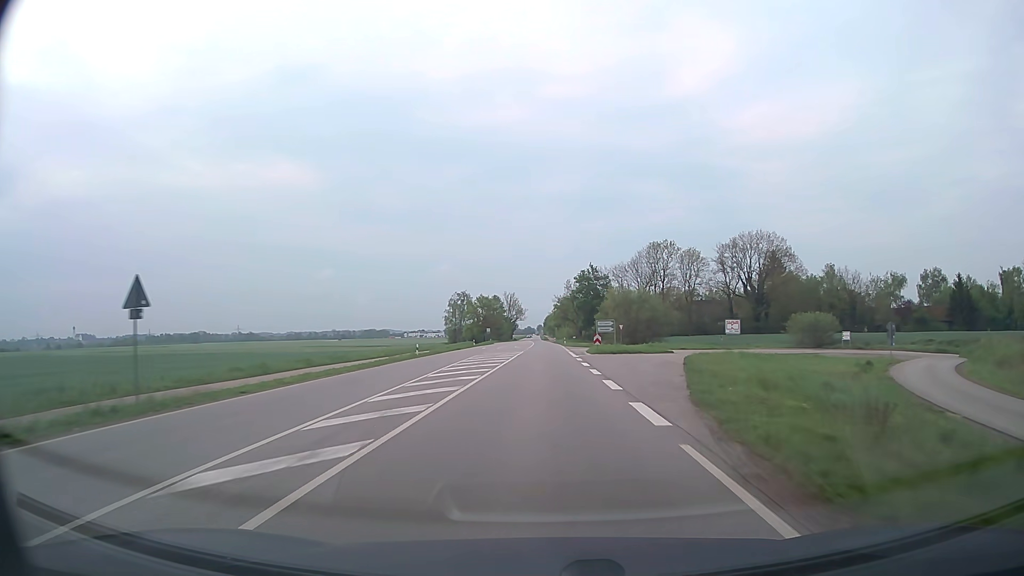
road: secondary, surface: asphalt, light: Day
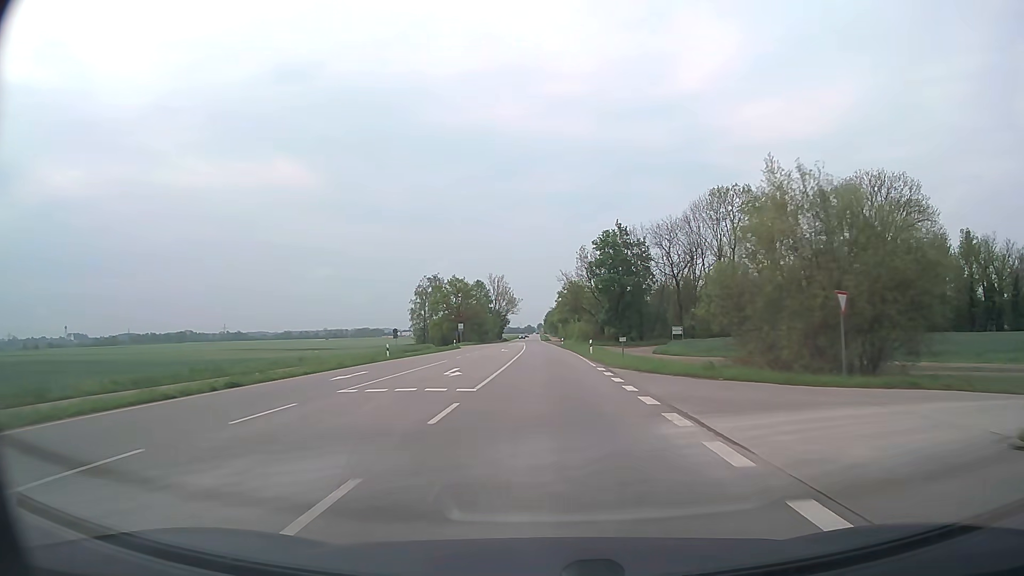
(0.0, +54.8) m; 0°
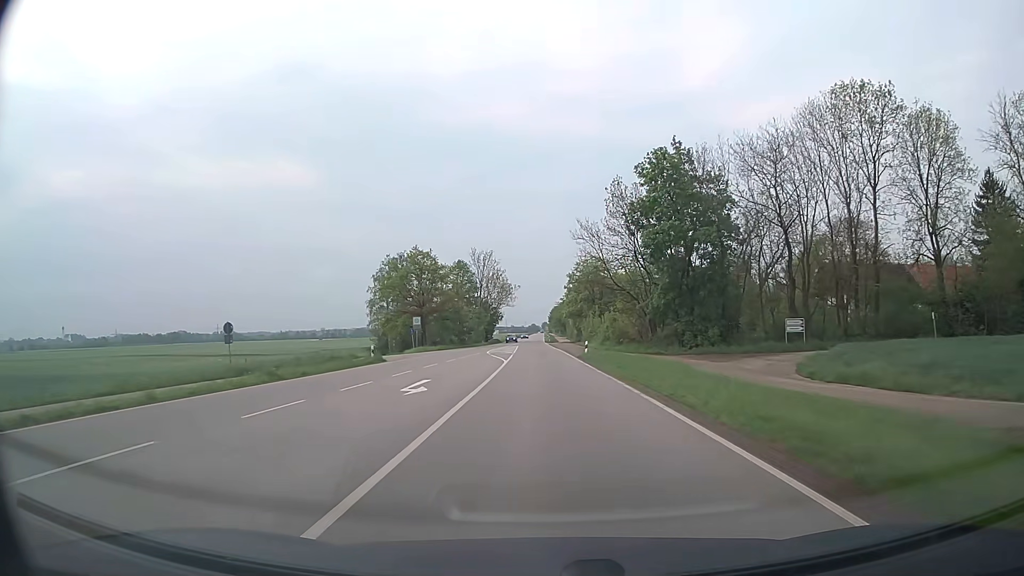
(0.0, +40.9) m; 0°
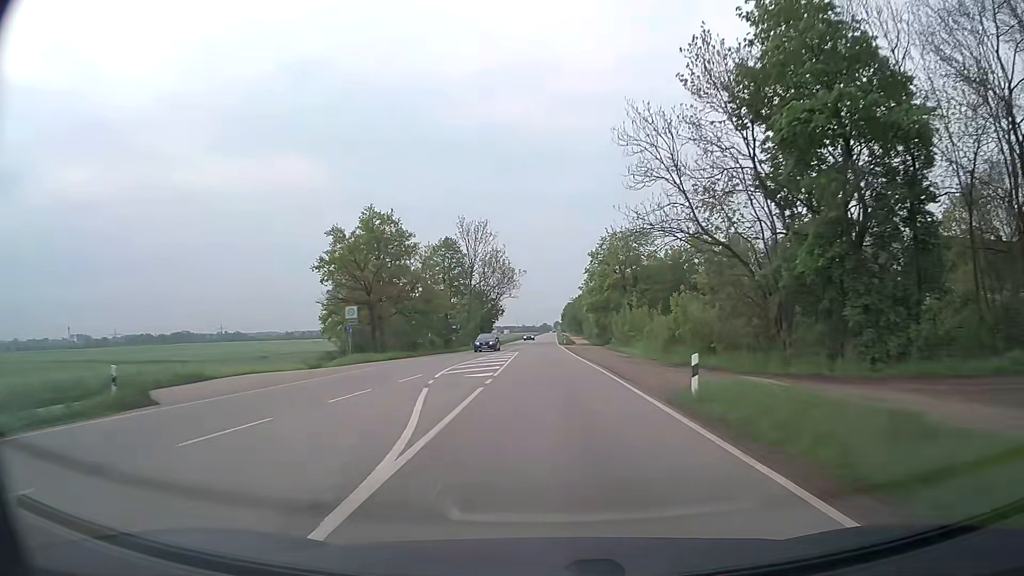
(-0.3, +27.2) m; -1°
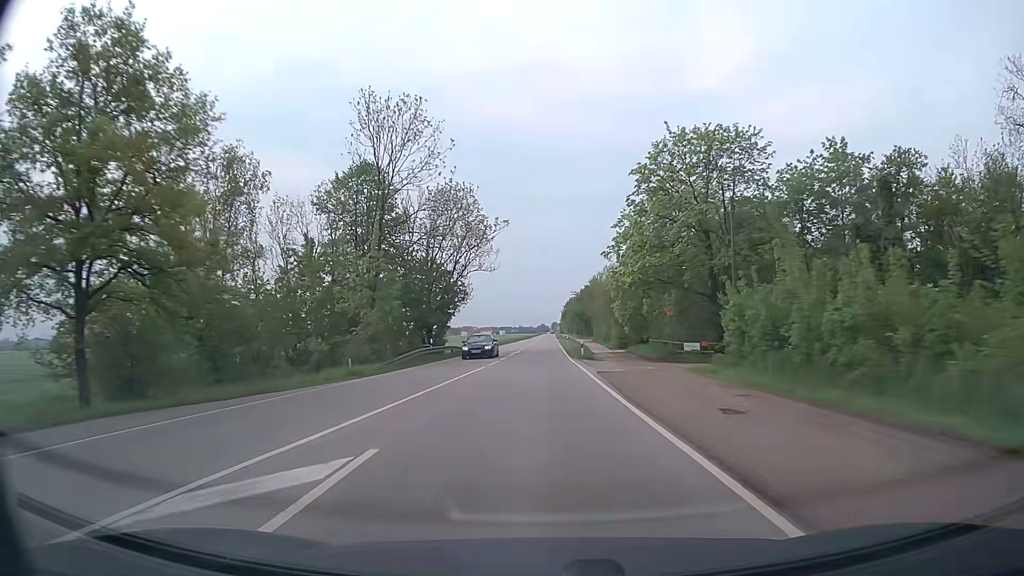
(0.0, +40.5) m; 0°
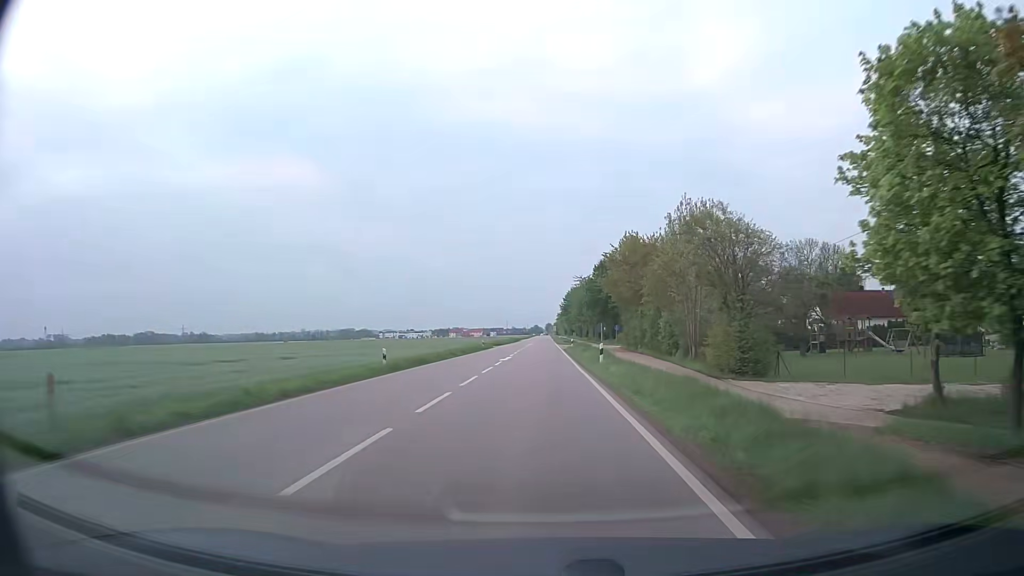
(+0.2, +54.4) m; 0°
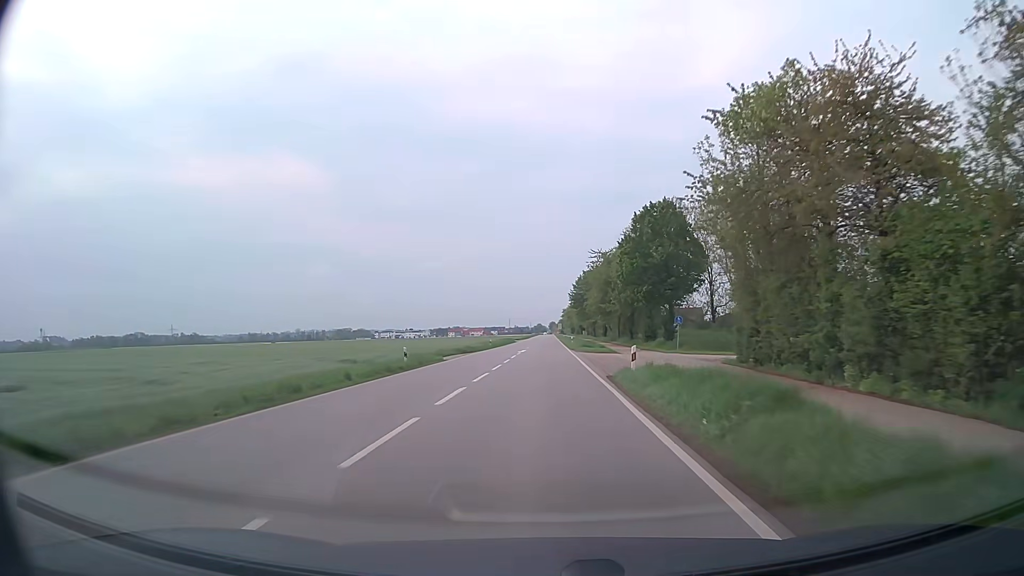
(+0.2, +40.9) m; 0°
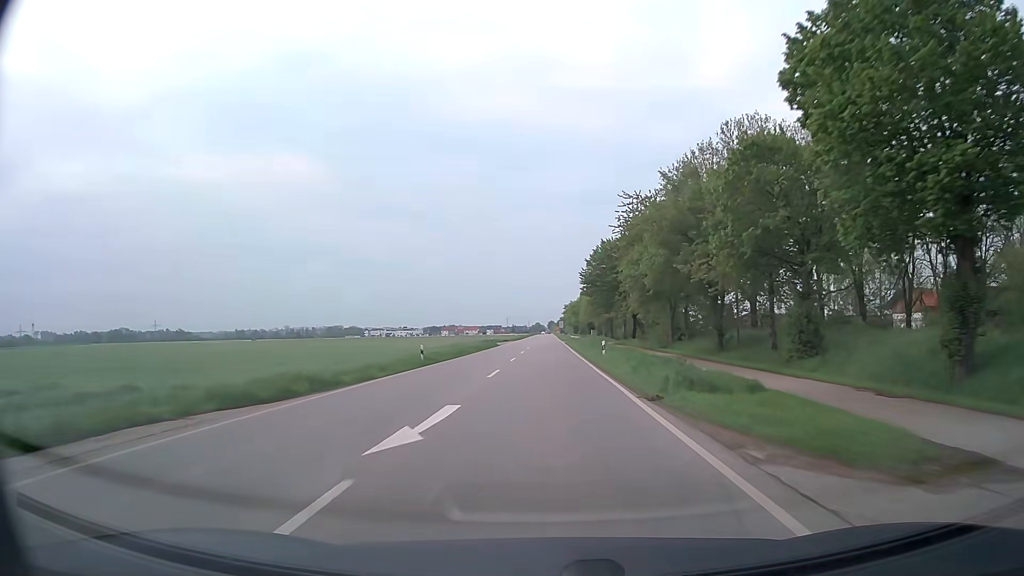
(0.0, +40.6) m; 0°
(0, +10) (0, +20) (0, +30) (0, +40) (0, +50) (0, +60) (0, +70) (0, +80) (0, +90) (0, +100) m
